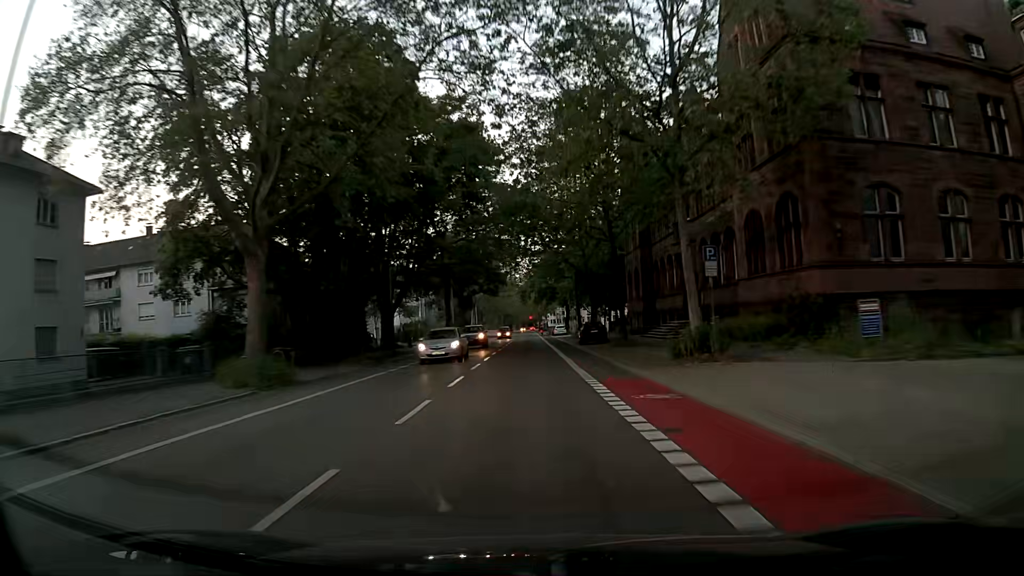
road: secondary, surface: asphalt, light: Day
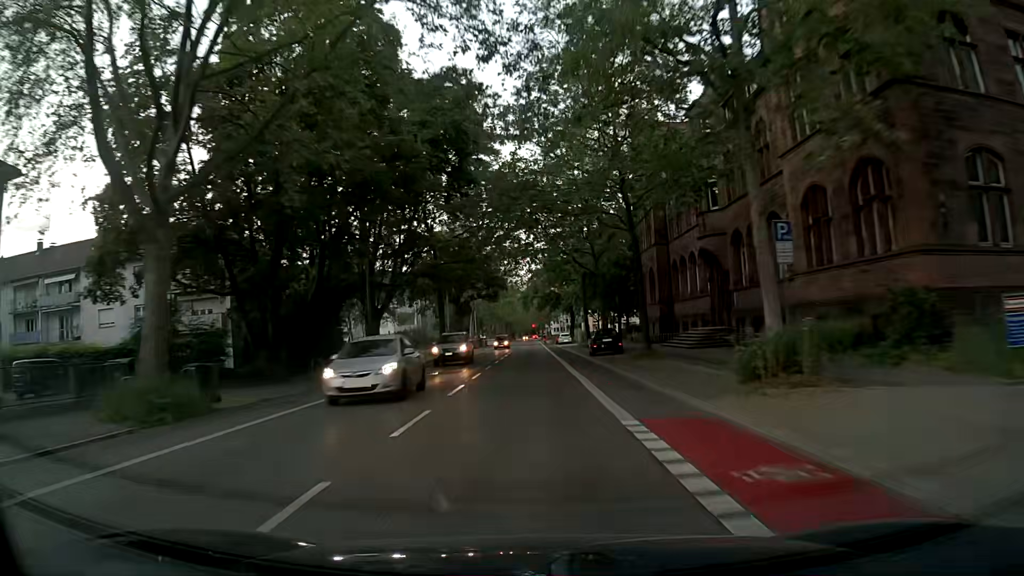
(-0.1, +6.5) m; -1°
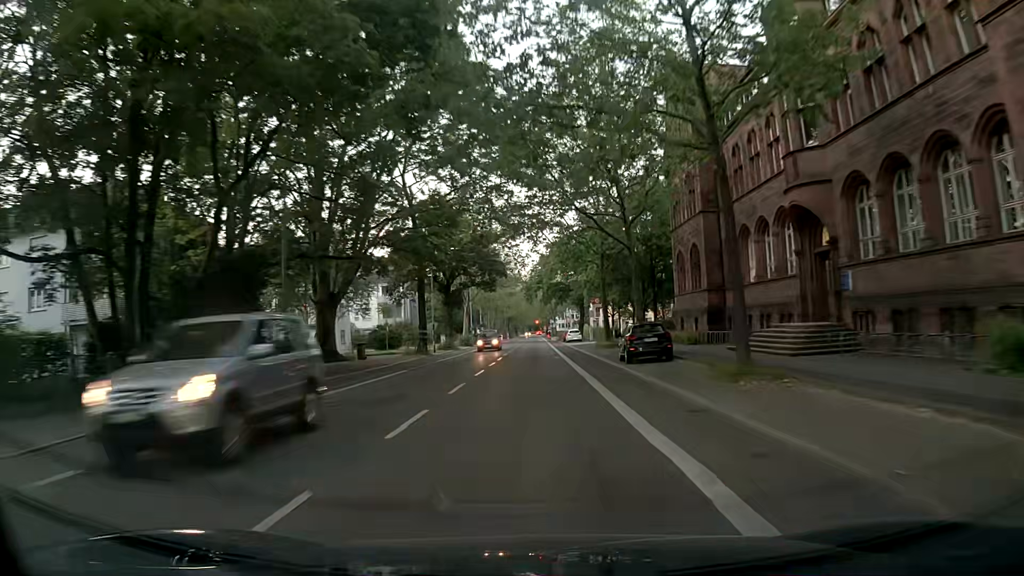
(0.0, +13.0) m; -1°
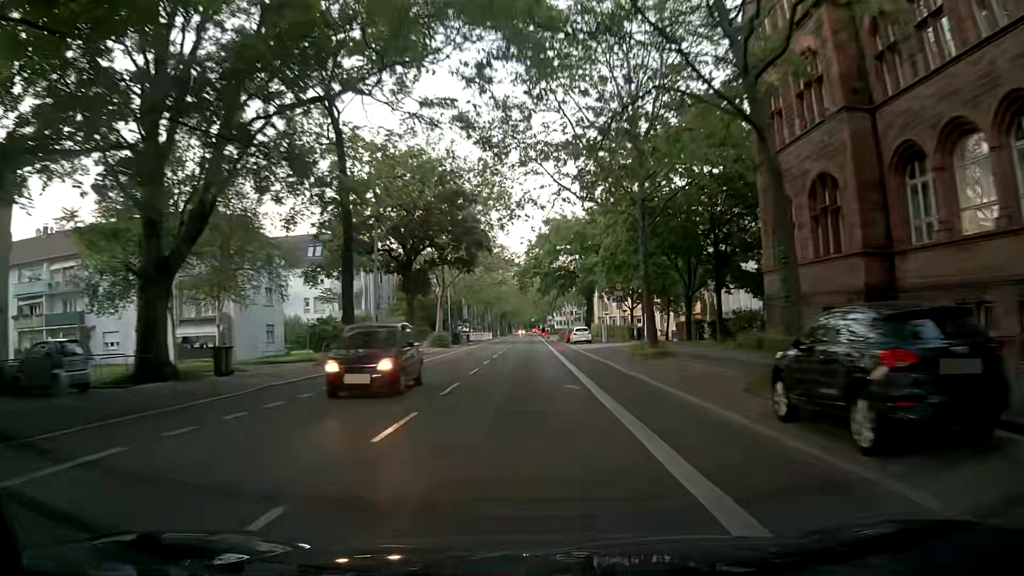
(+0.3, +18.9) m; +1°
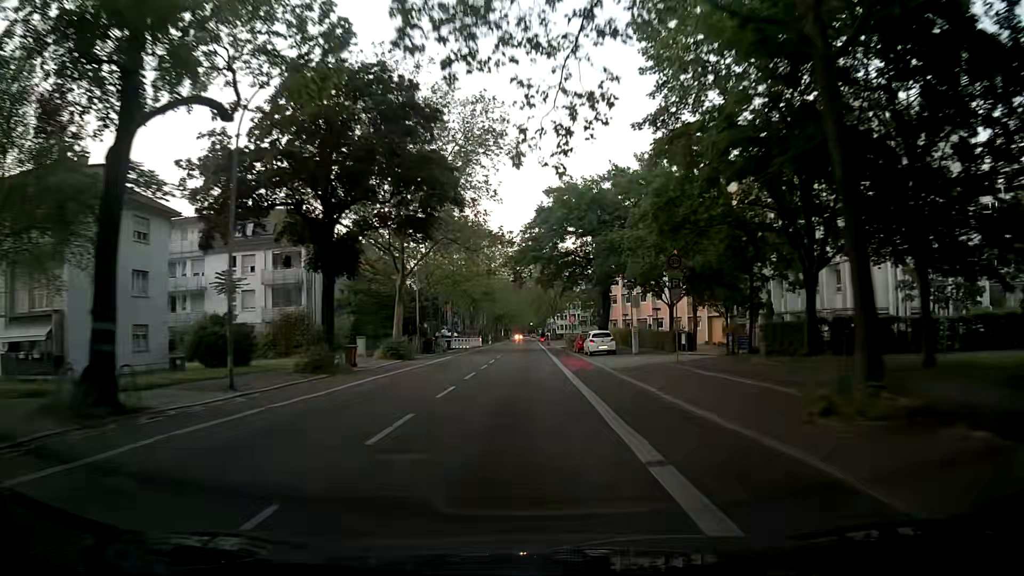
(+0.2, +18.5) m; 0°
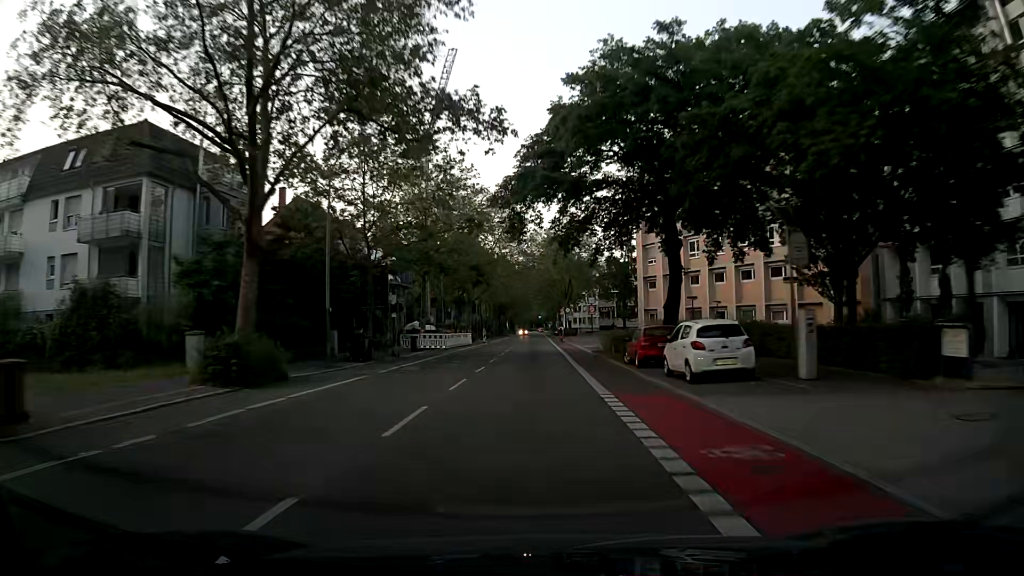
(0.0, +24.8) m; 0°
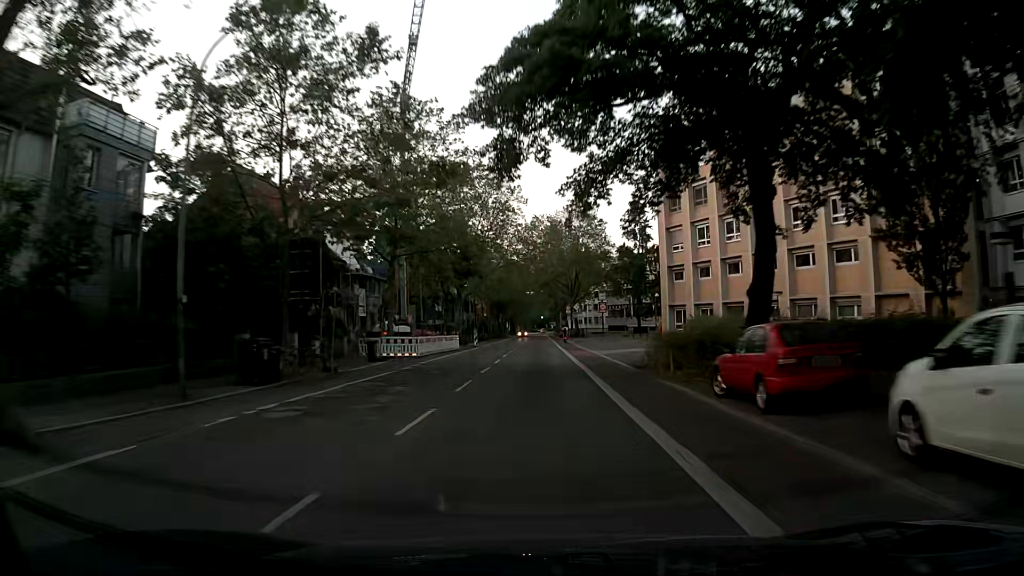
(-0.1, +12.5) m; -1°
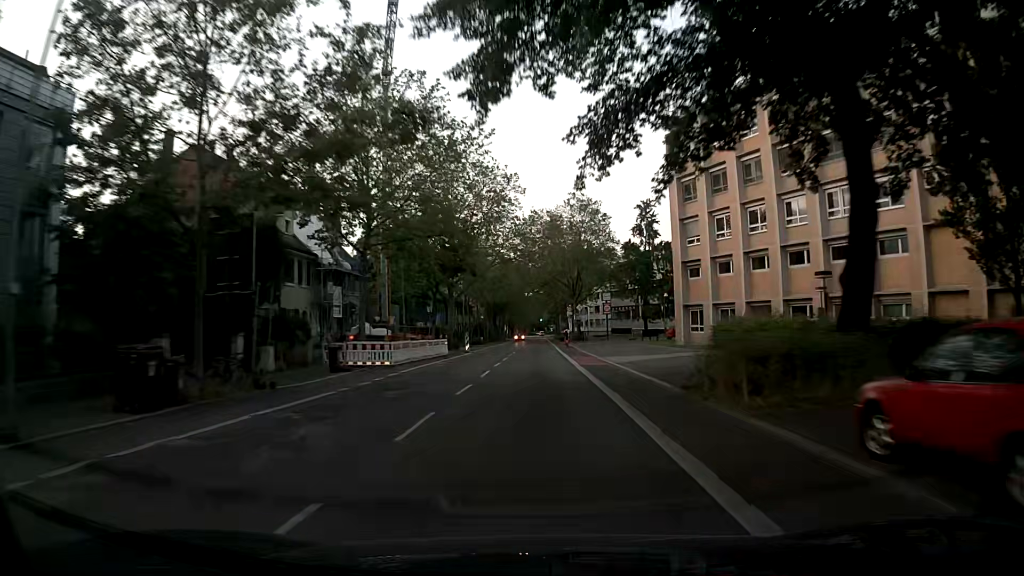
(0.0, +6.3) m; 0°
